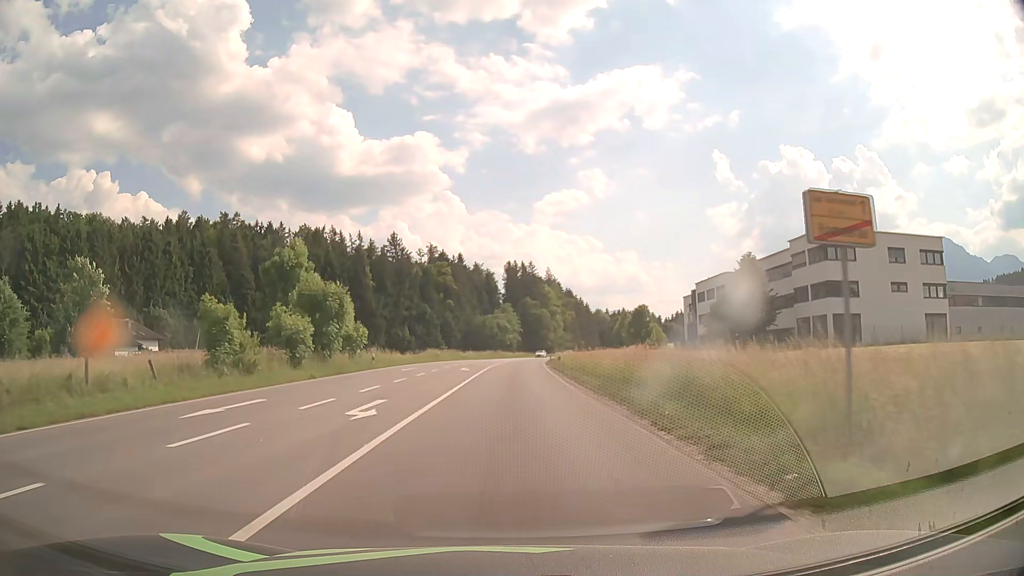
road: primary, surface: asphalt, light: Day
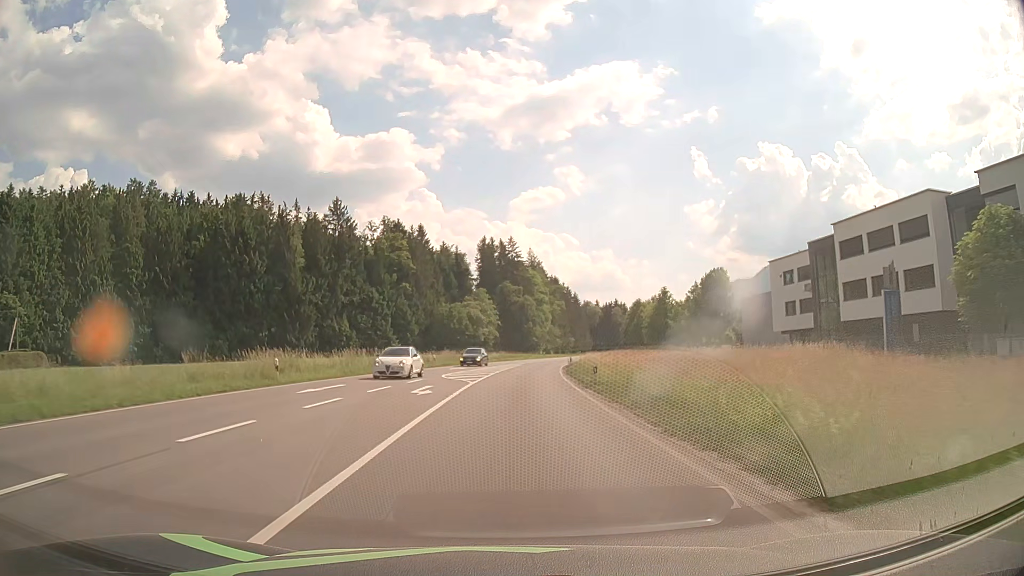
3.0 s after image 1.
(+0.6, +48.0) m; +2°
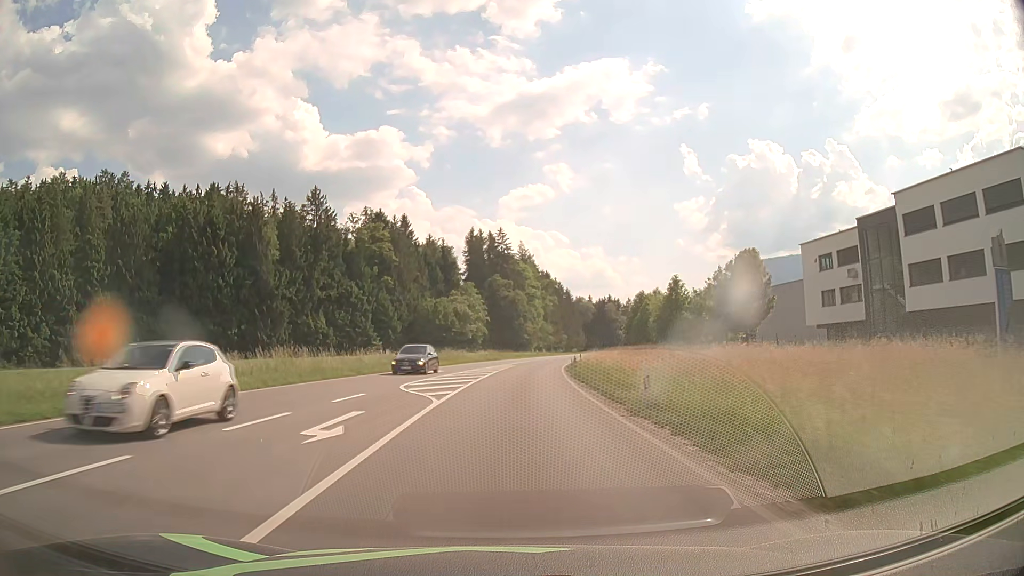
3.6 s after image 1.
(+0.1, +10.6) m; +1°
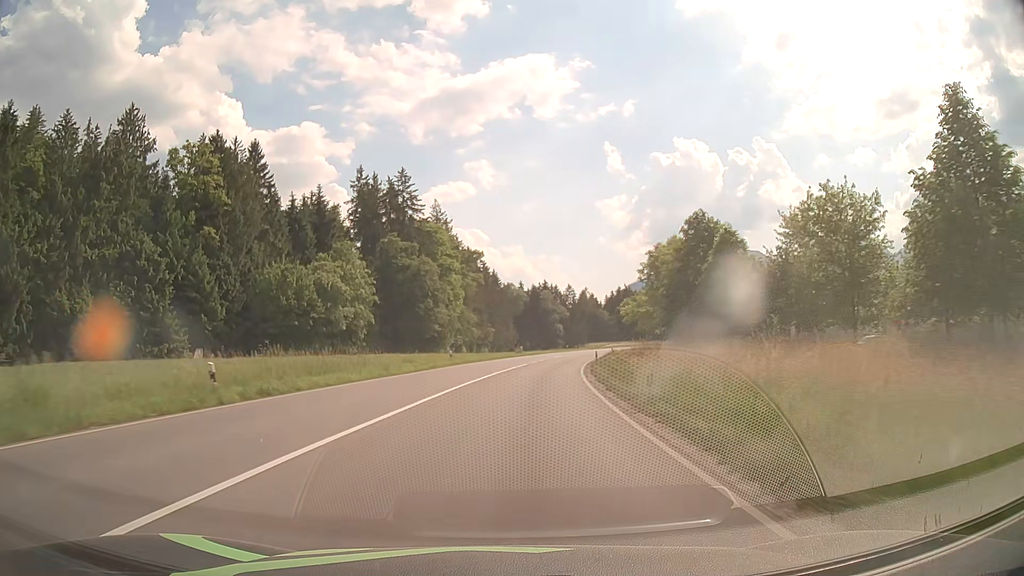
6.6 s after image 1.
(+2.7, +57.6) m; +6°
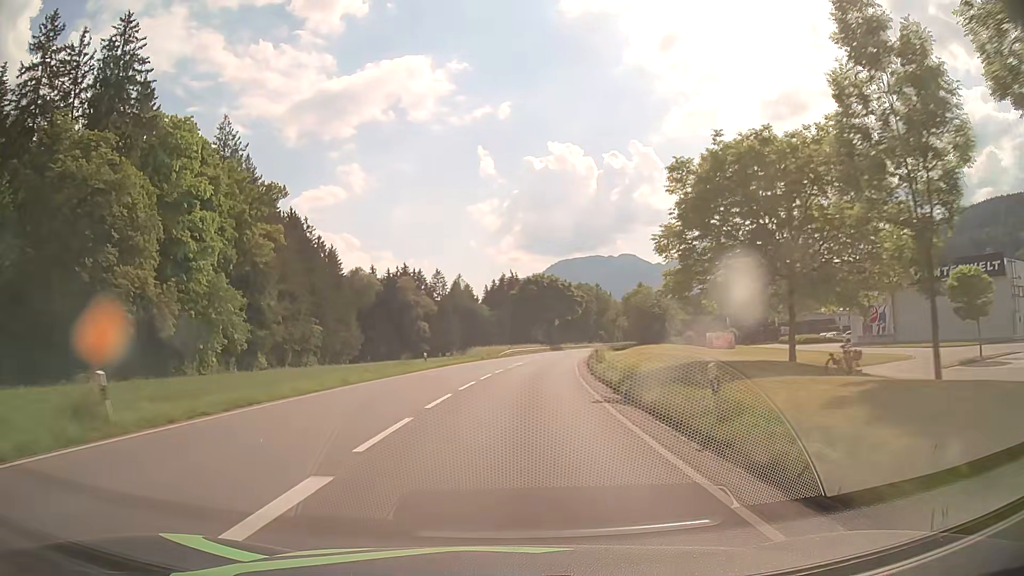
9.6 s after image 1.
(+6.3, +63.1) m; +11°
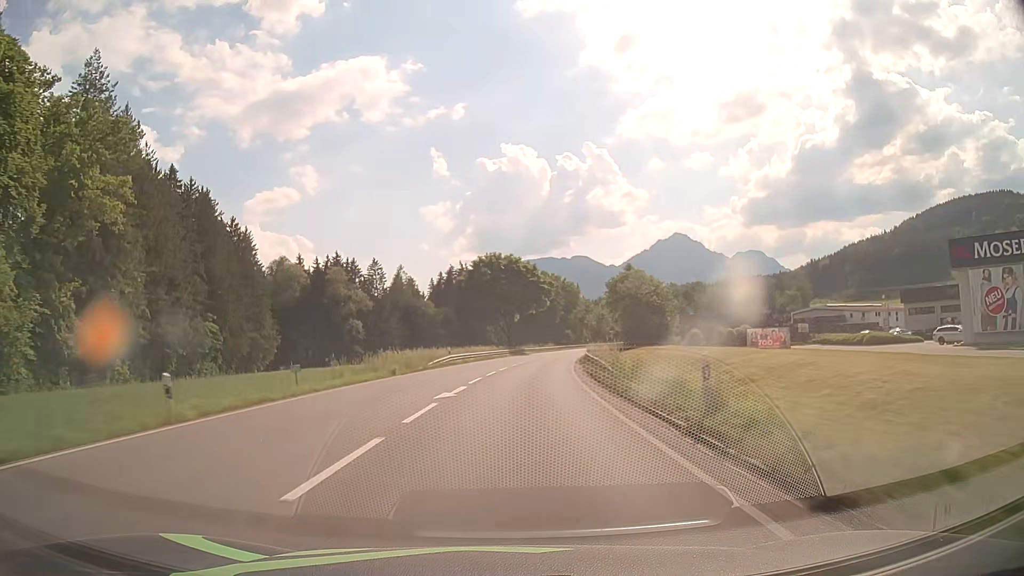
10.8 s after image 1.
(+1.0, +26.8) m; +4°
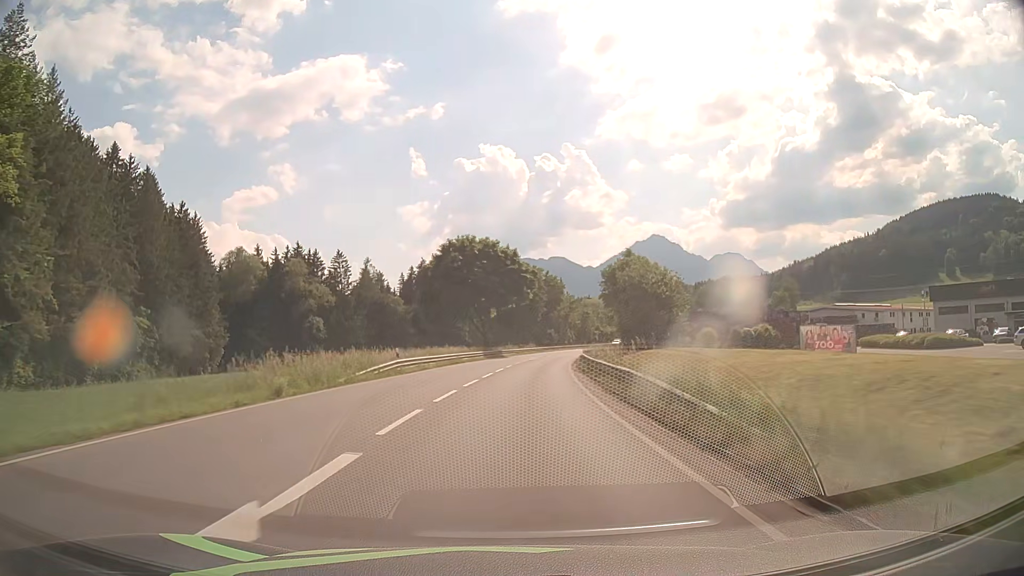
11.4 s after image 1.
(+0.2, +13.7) m; +2°
